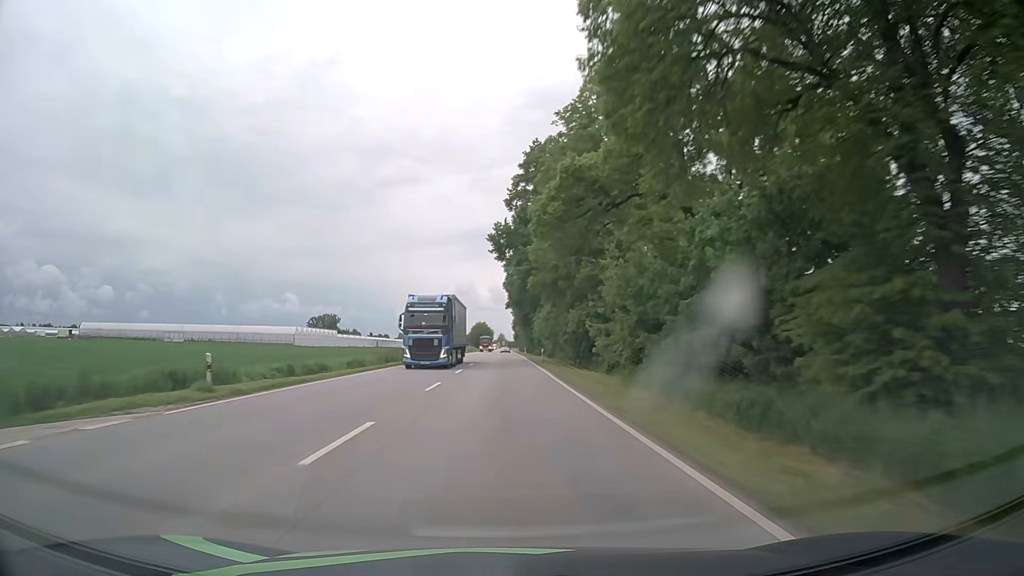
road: primary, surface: asphalt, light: Day
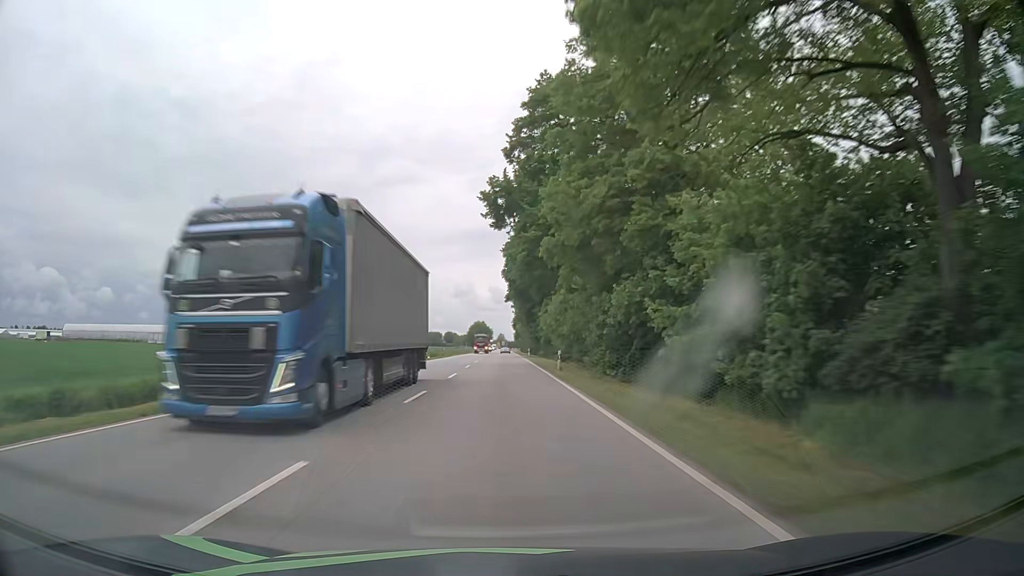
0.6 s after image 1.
(0.0, +15.8) m; 0°
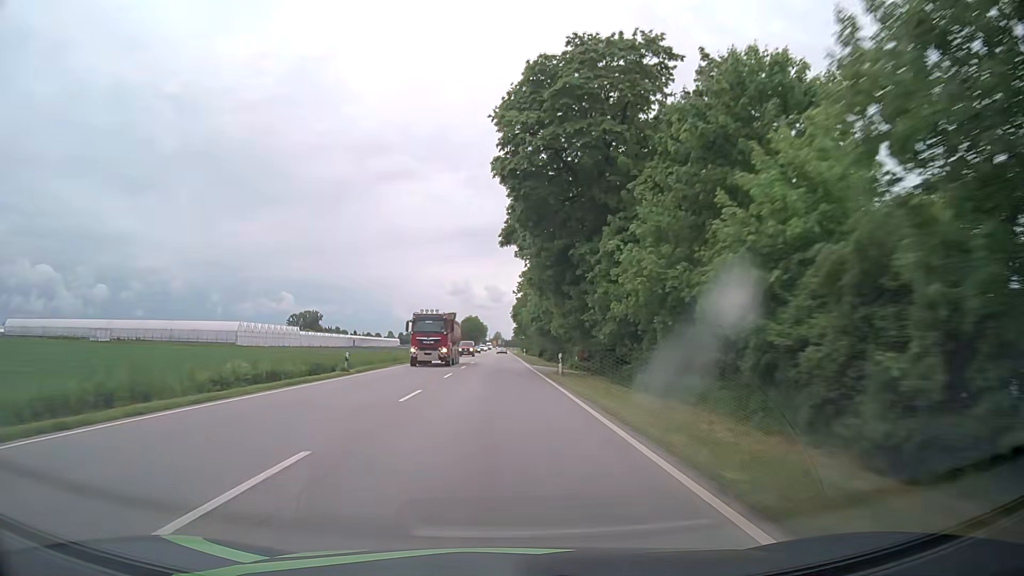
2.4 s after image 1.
(+0.2, +47.3) m; +1°
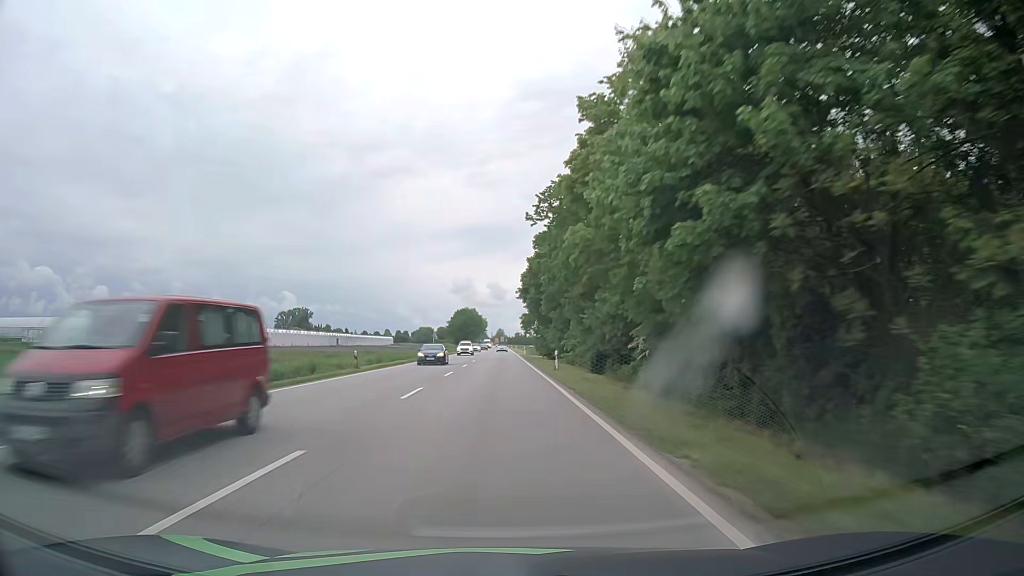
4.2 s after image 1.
(-0.6, +47.4) m; -1°
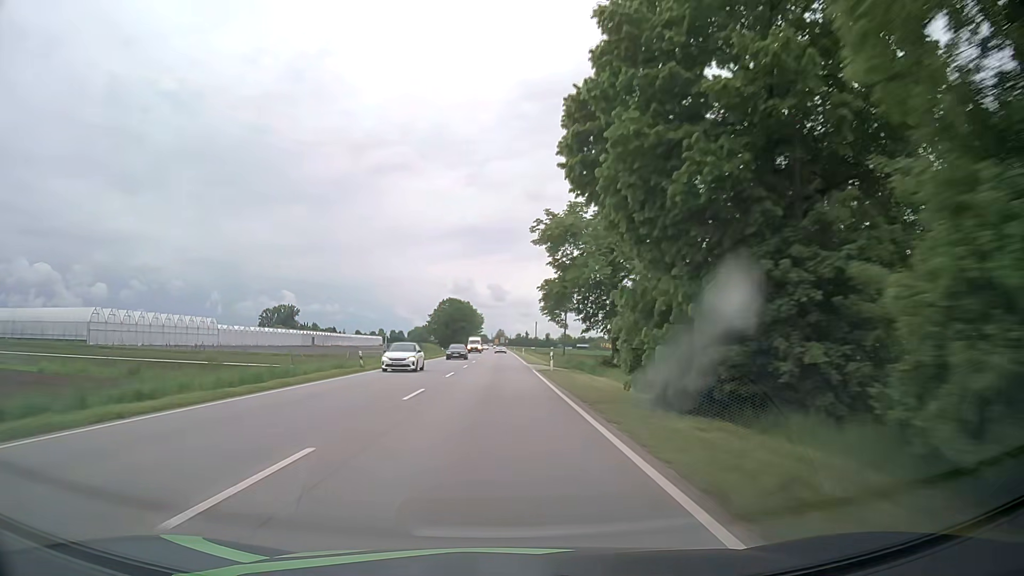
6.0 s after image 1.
(+0.1, +47.5) m; 0°
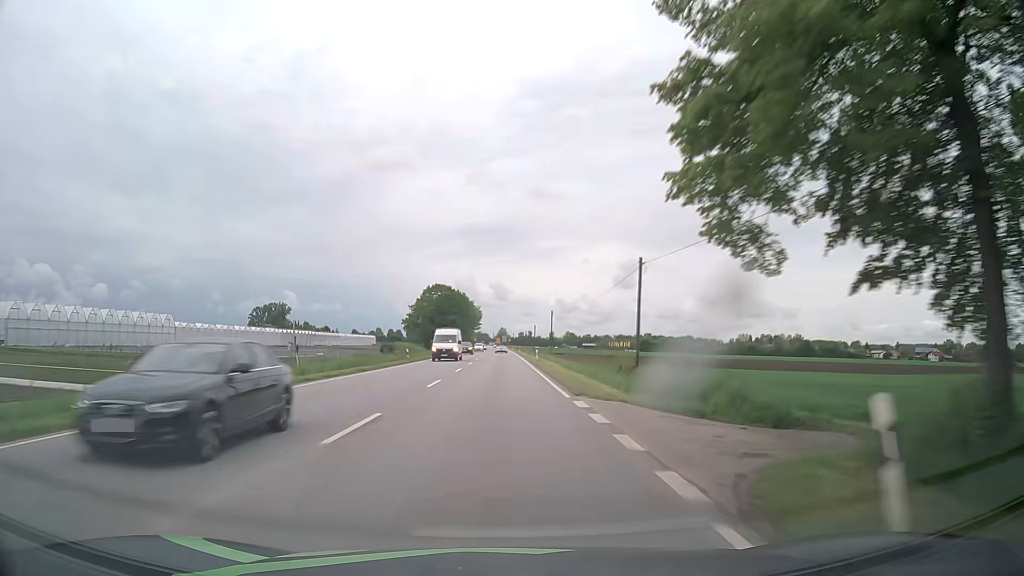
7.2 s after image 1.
(-0.2, +31.7) m; 0°
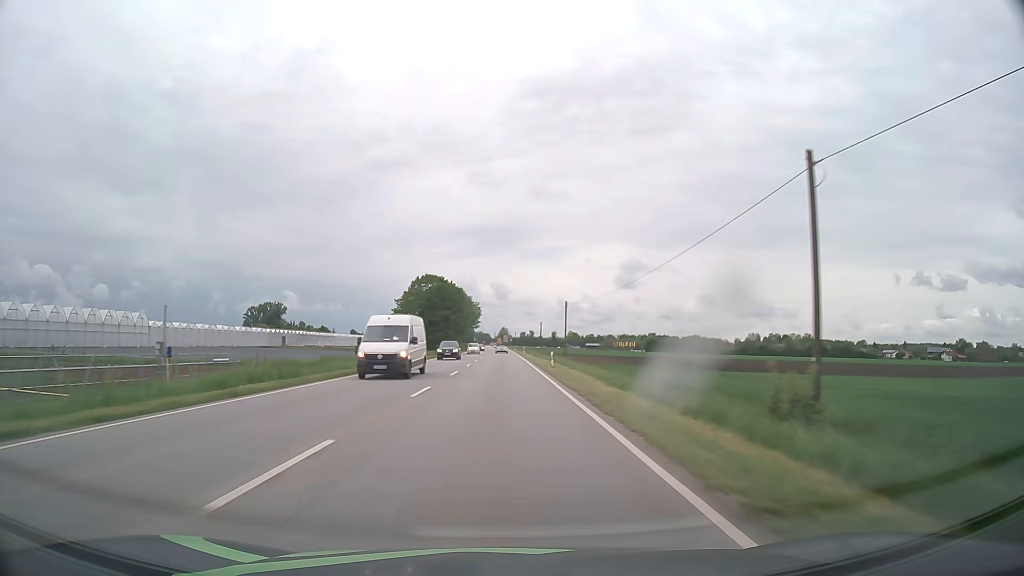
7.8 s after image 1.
(0.0, +15.9) m; 0°
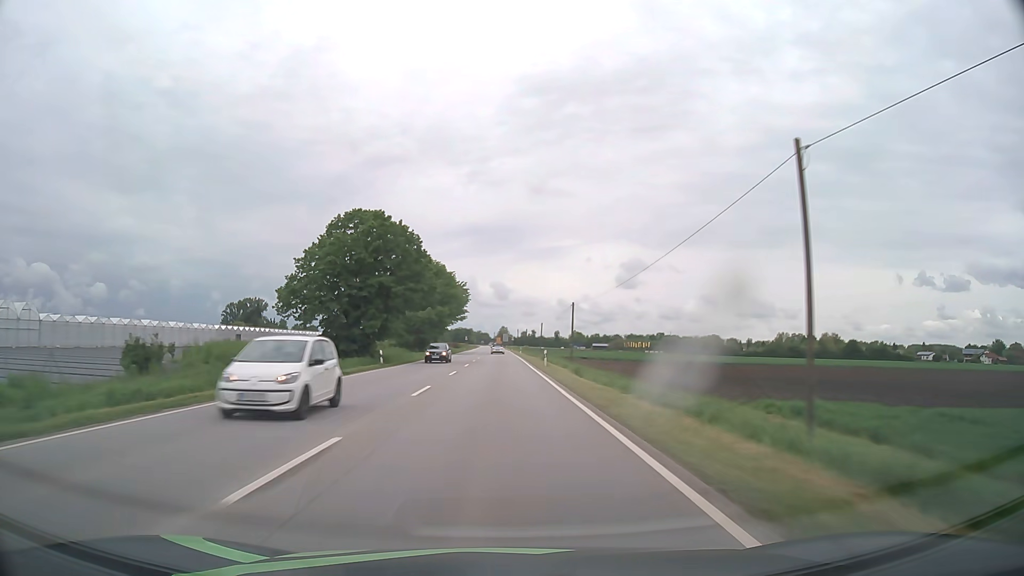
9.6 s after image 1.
(-0.1, +47.6) m; 0°
(0, +10) (0, +20) (0, +30) (0, +40) (0, +50) (0, +60) (0, +70) (0, +80) (0, +90) (0, +100) m
